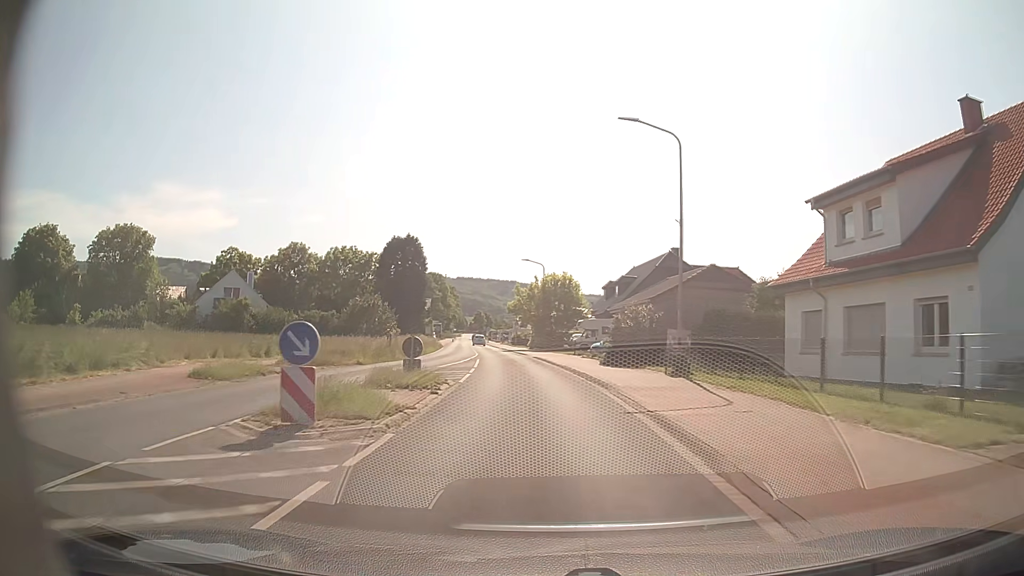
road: primary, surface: asphalt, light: Day
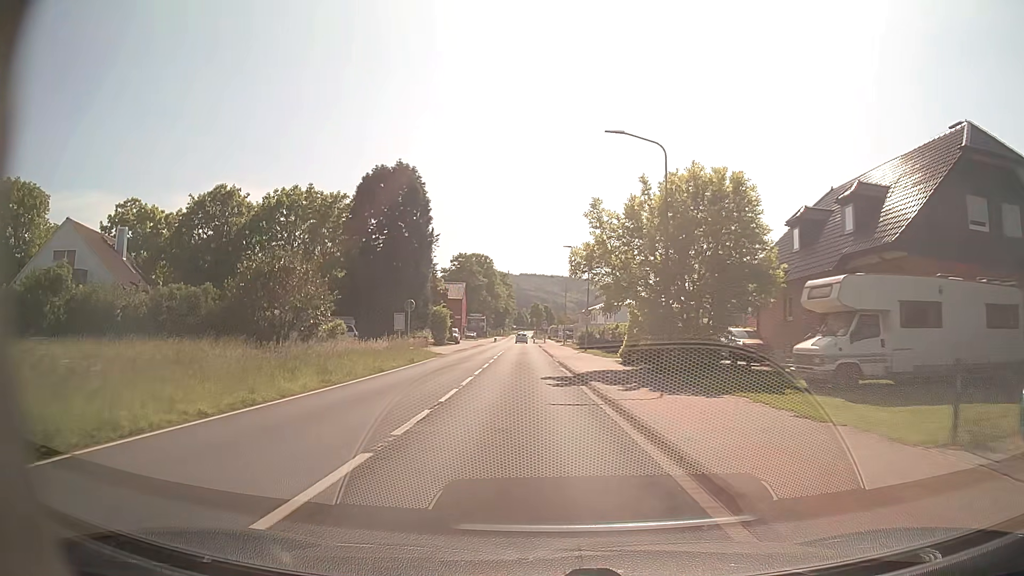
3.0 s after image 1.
(-1.9, +41.6) m; -5°
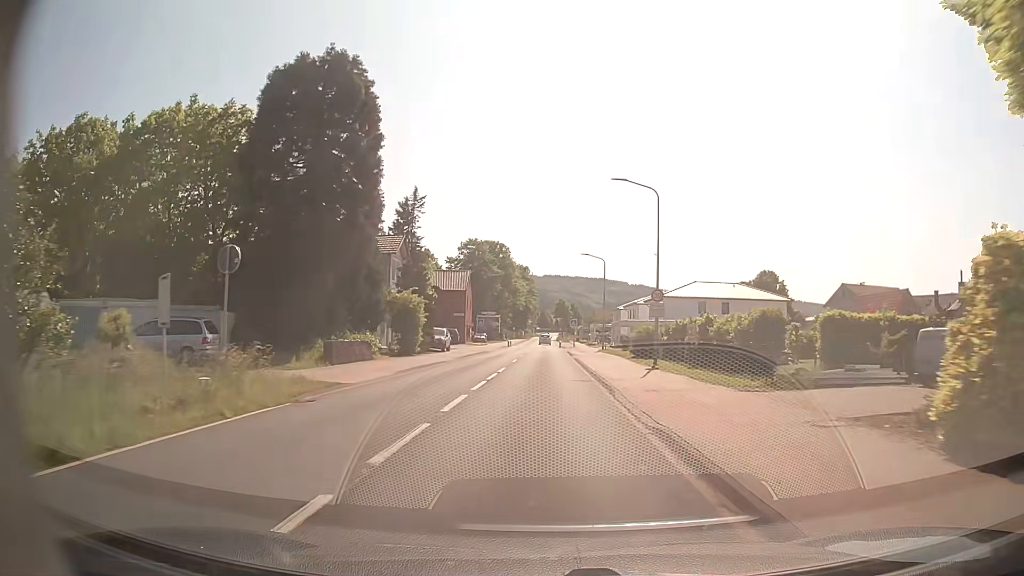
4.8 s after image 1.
(-0.6, +25.0) m; -3°
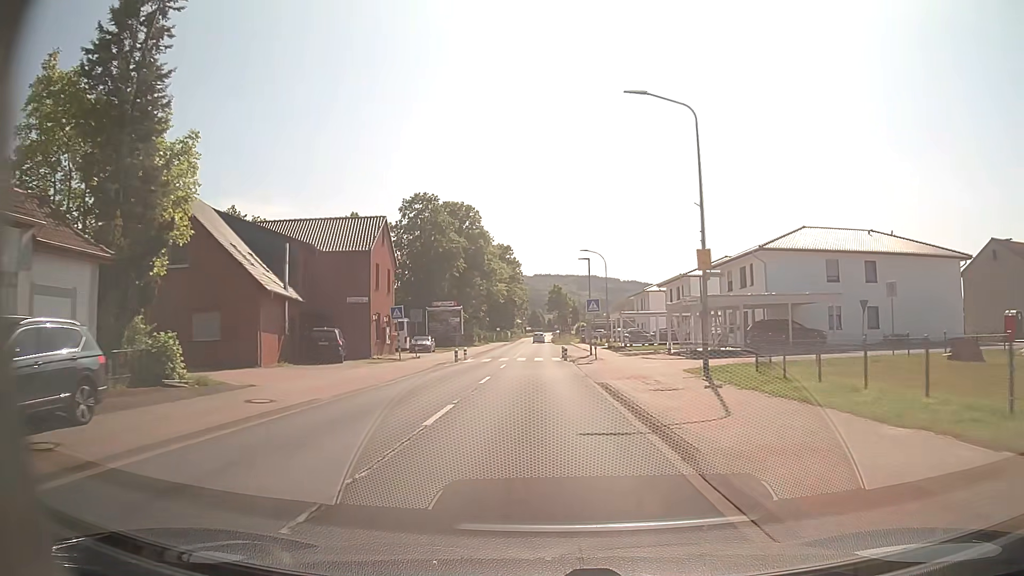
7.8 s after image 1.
(+0.8, +41.4) m; +1°
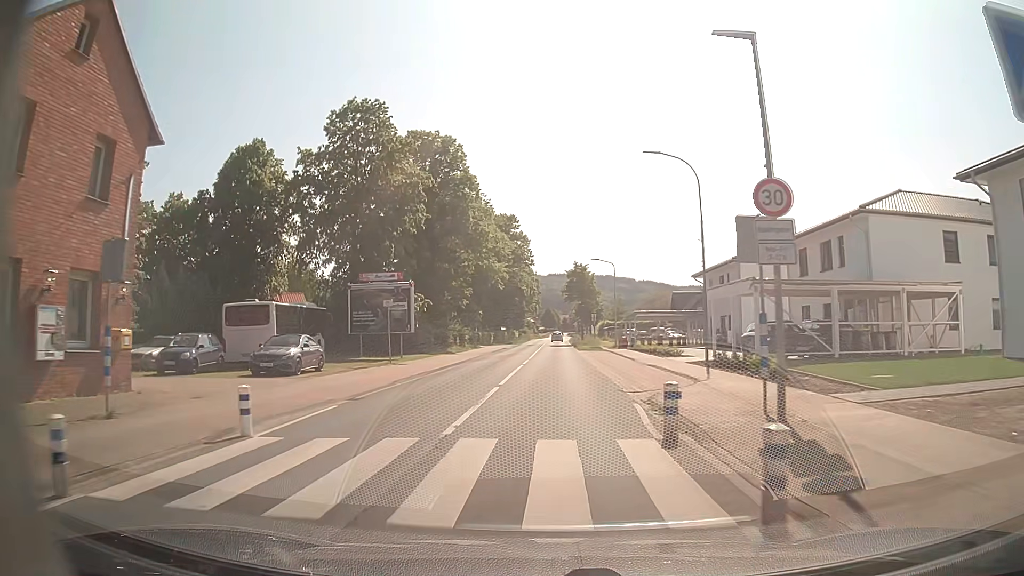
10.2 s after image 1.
(-0.4, +32.6) m; -1°
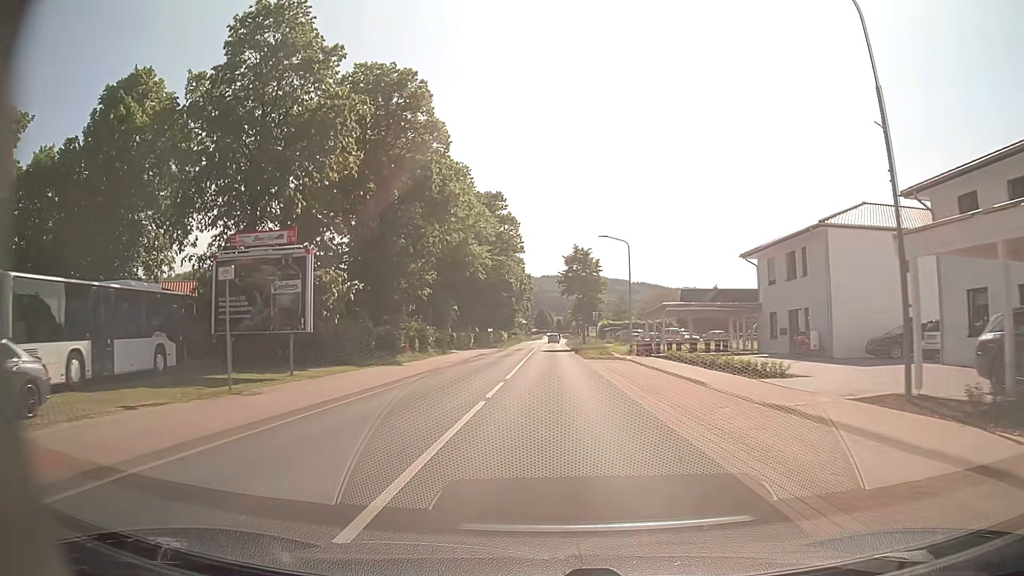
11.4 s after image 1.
(+0.1, +16.2) m; +1°
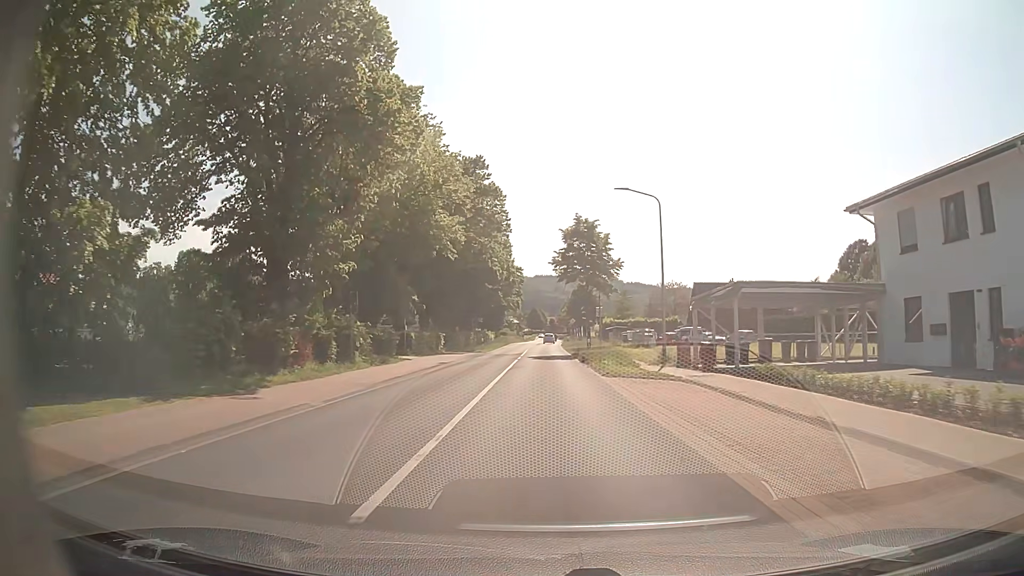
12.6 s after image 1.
(+0.1, +16.2) m; +1°
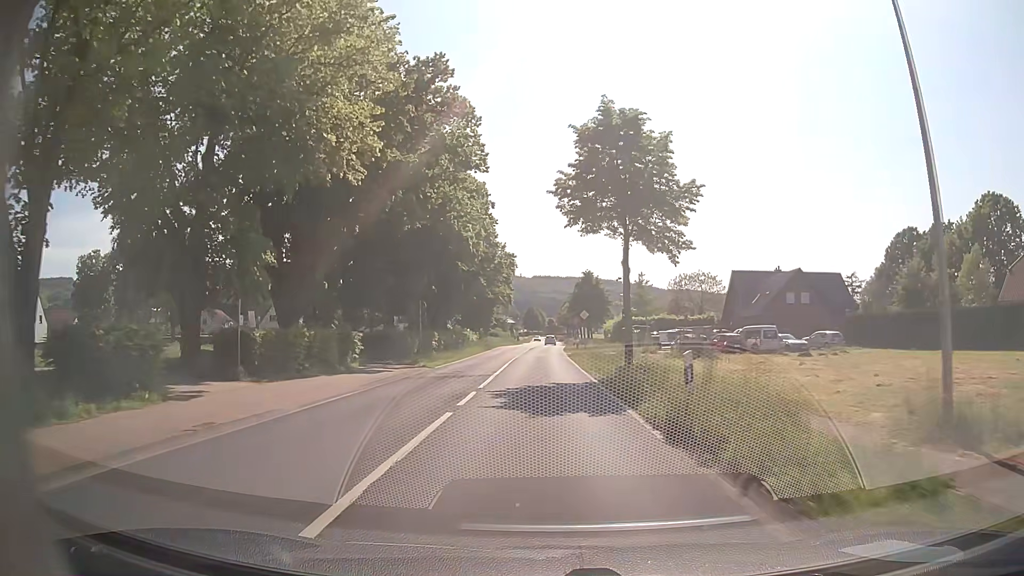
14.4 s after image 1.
(+0.1, +24.2) m; +1°
(0, +10) (0, +20) (-1, +30) (-1, +40) (-1, +50) (-1, +60) (-1, +70) (-1, +80) (0, +90) (0, +100) m
